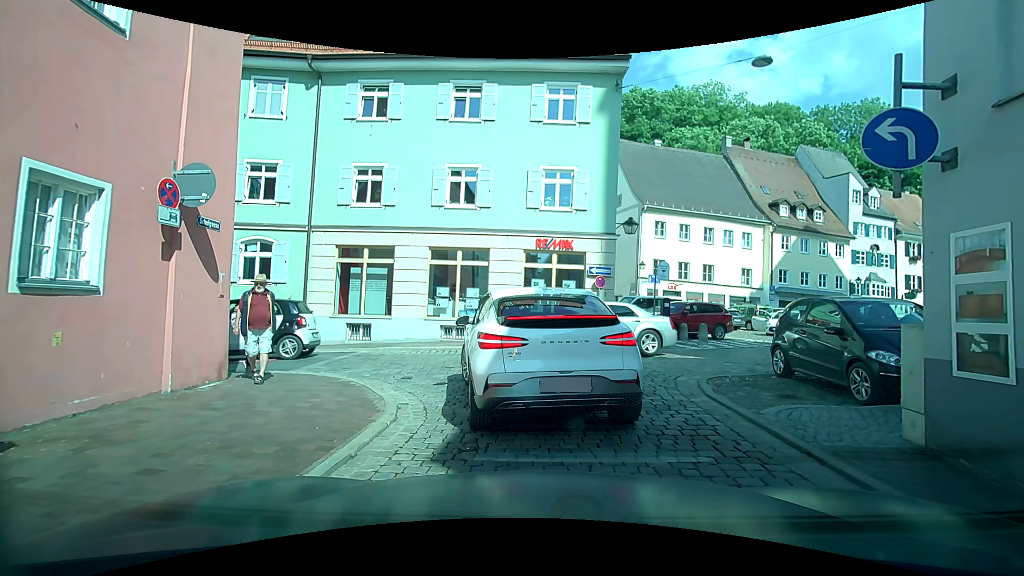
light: Day
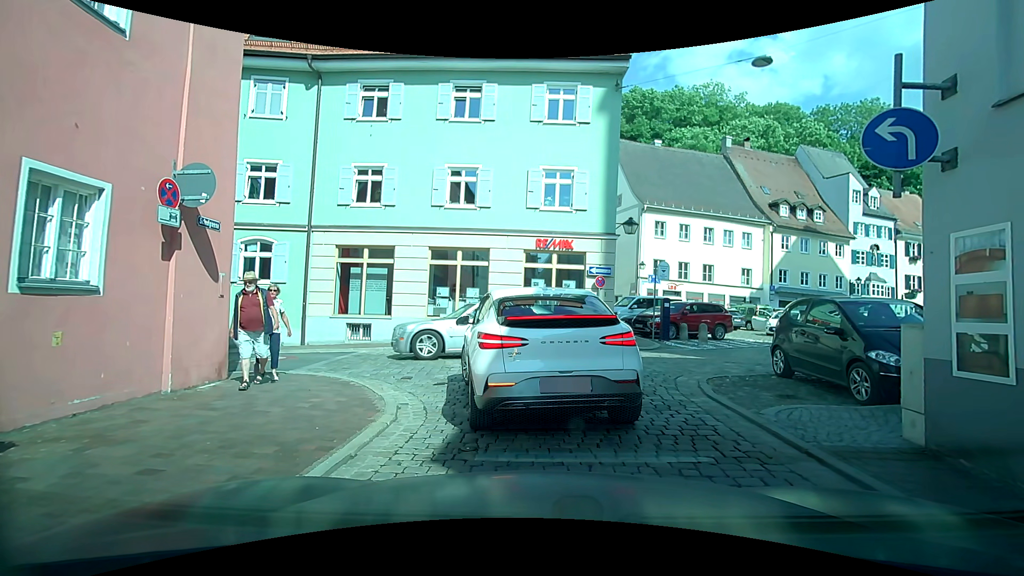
(0.0, 0.0) m; 0°
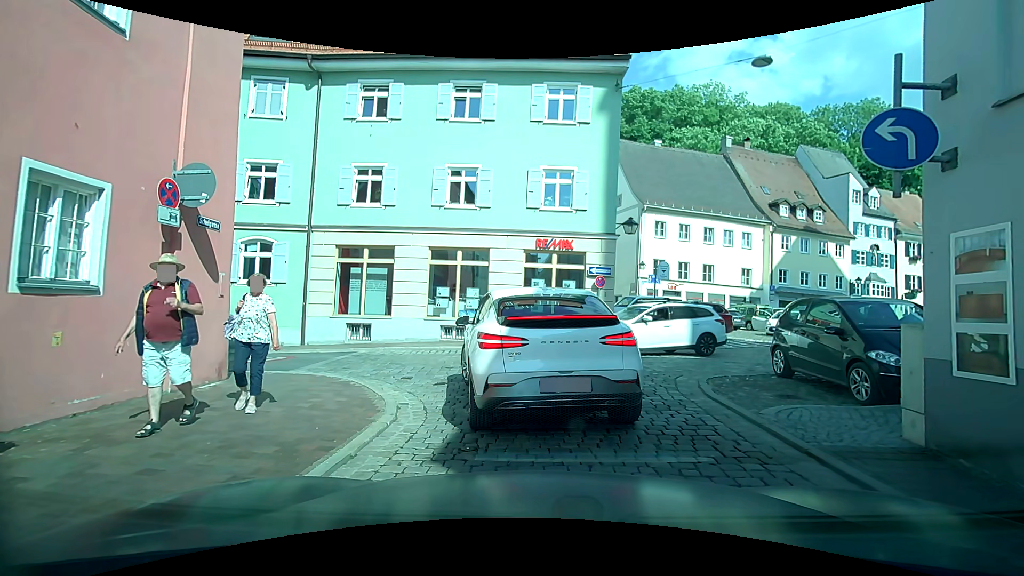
(0.0, 0.0) m; 0°
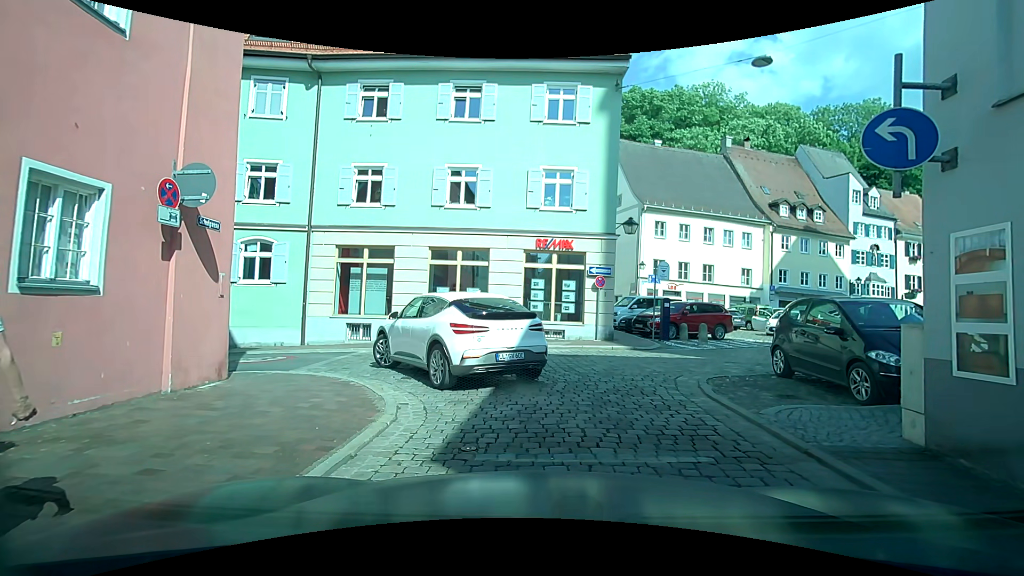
(0.0, 0.0) m; 0°
